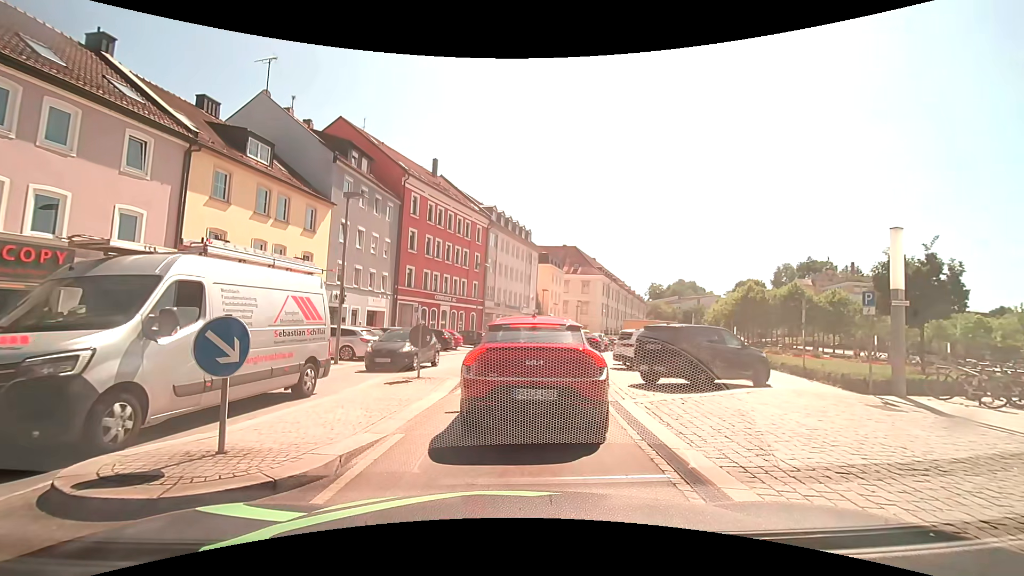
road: tertiary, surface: asphalt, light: Day
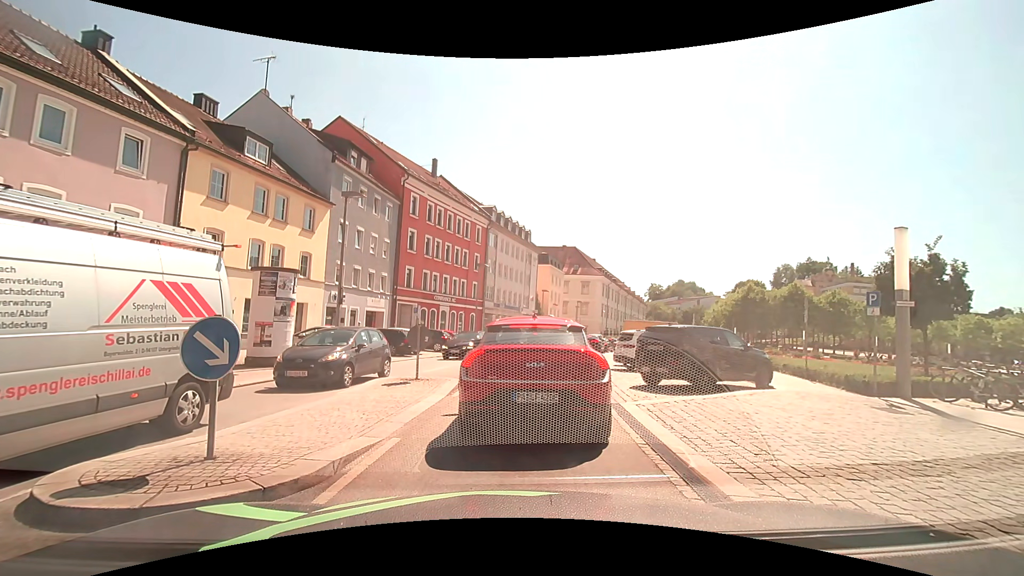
(0.0, +0.3) m; 0°
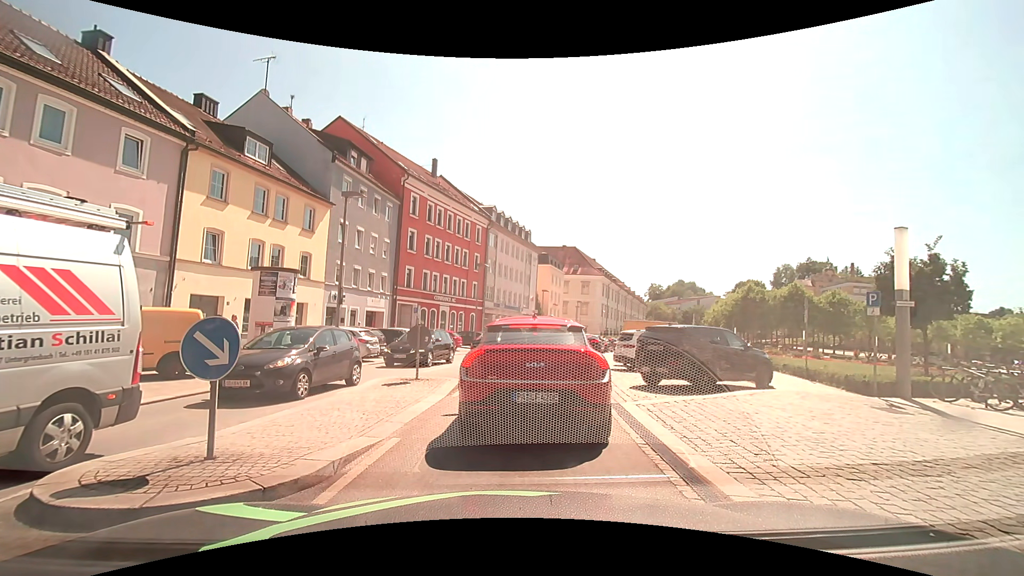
(0.0, 0.0) m; 0°
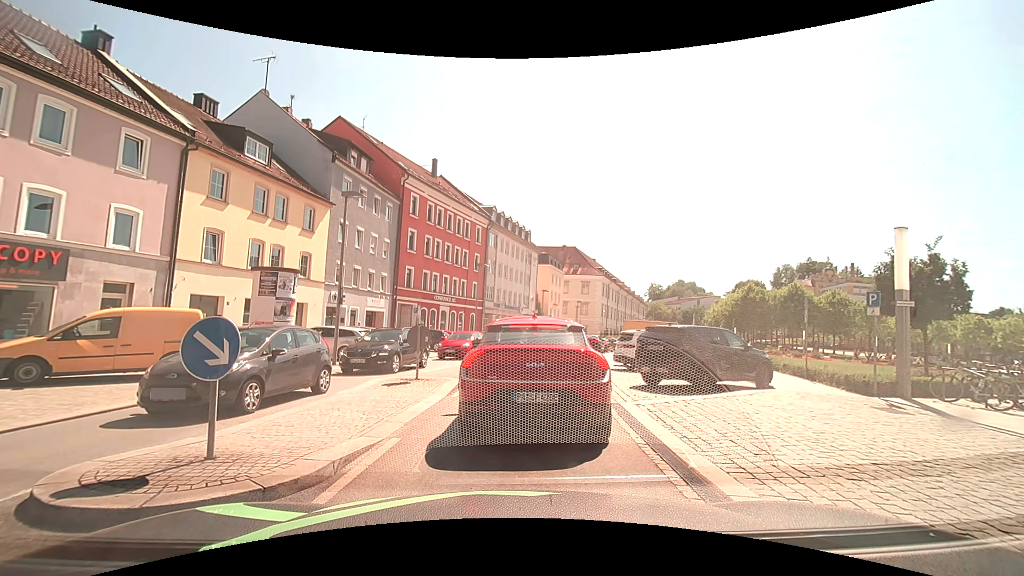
(0.0, 0.0) m; 0°
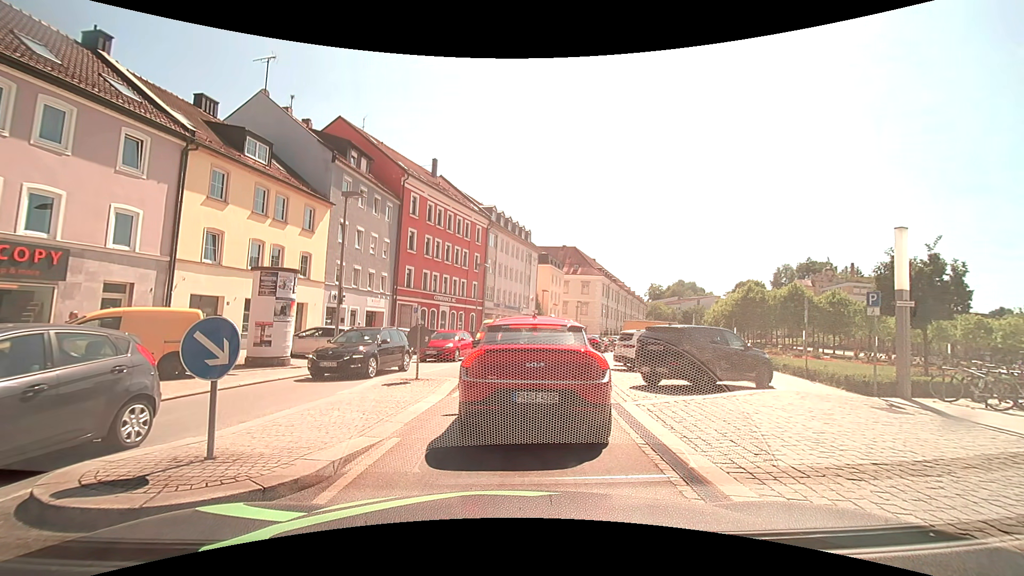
(0.0, 0.0) m; 0°
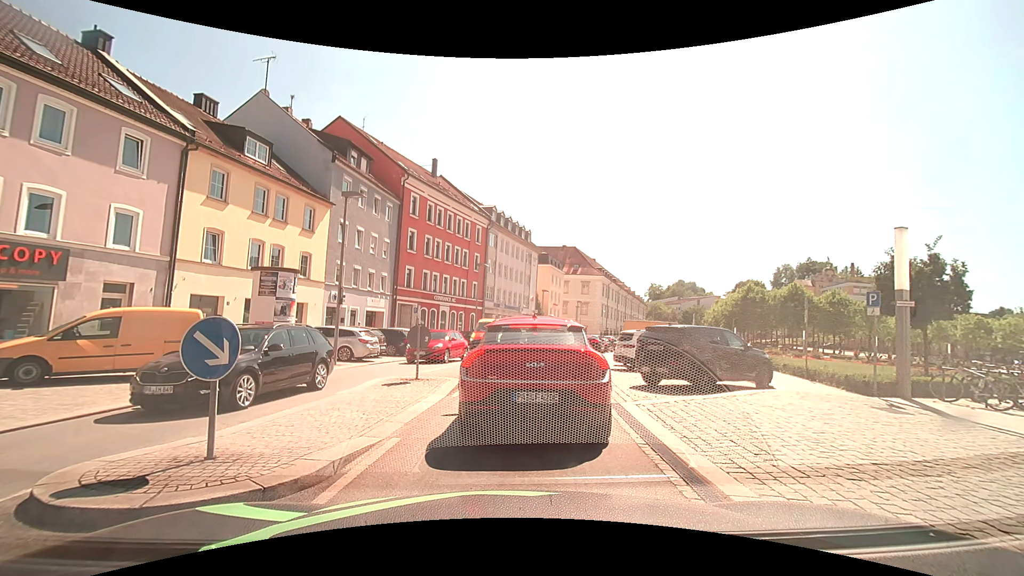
(0.0, 0.0) m; 0°
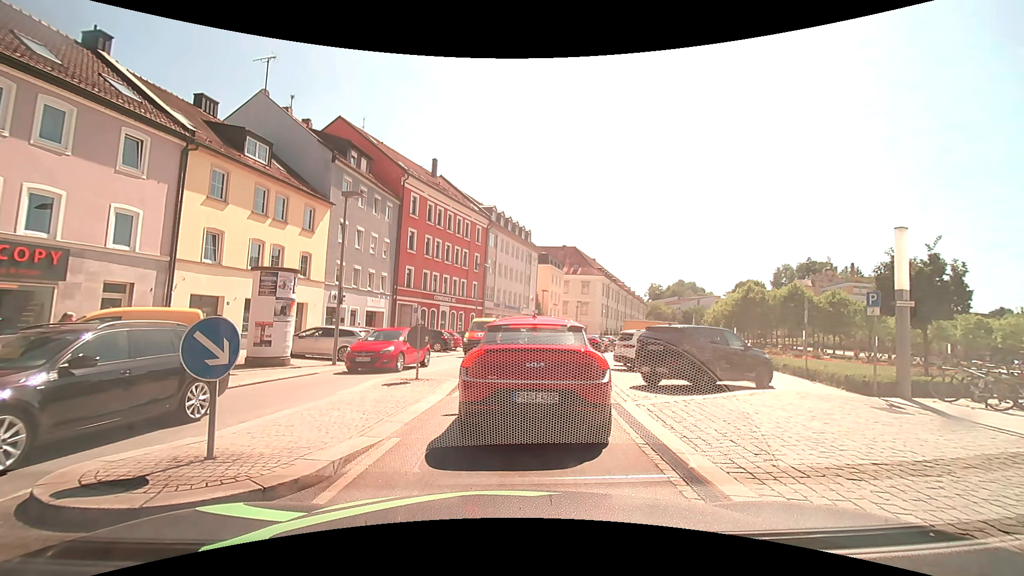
(0.0, 0.0) m; 0°
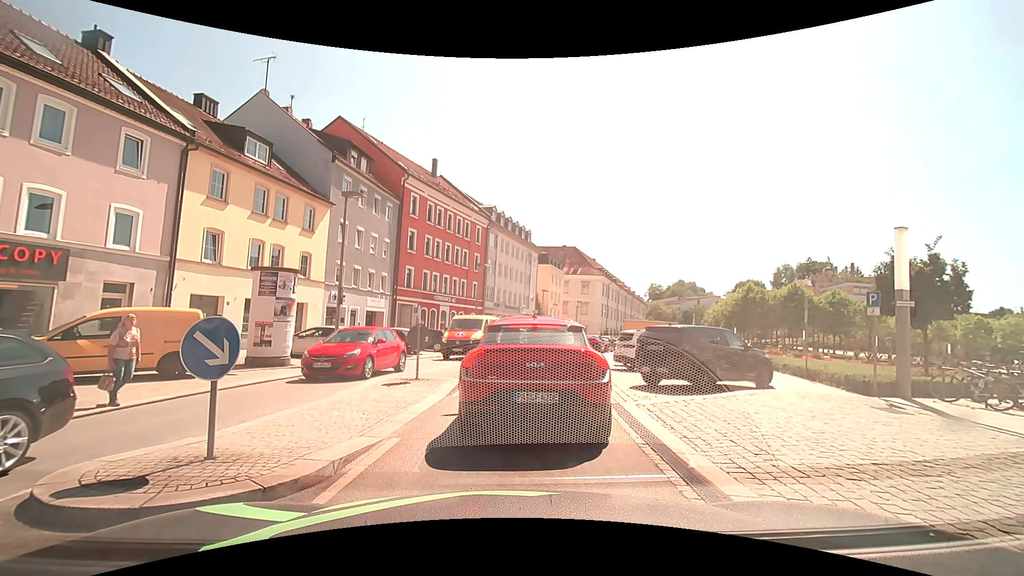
(0.0, 0.0) m; 0°
